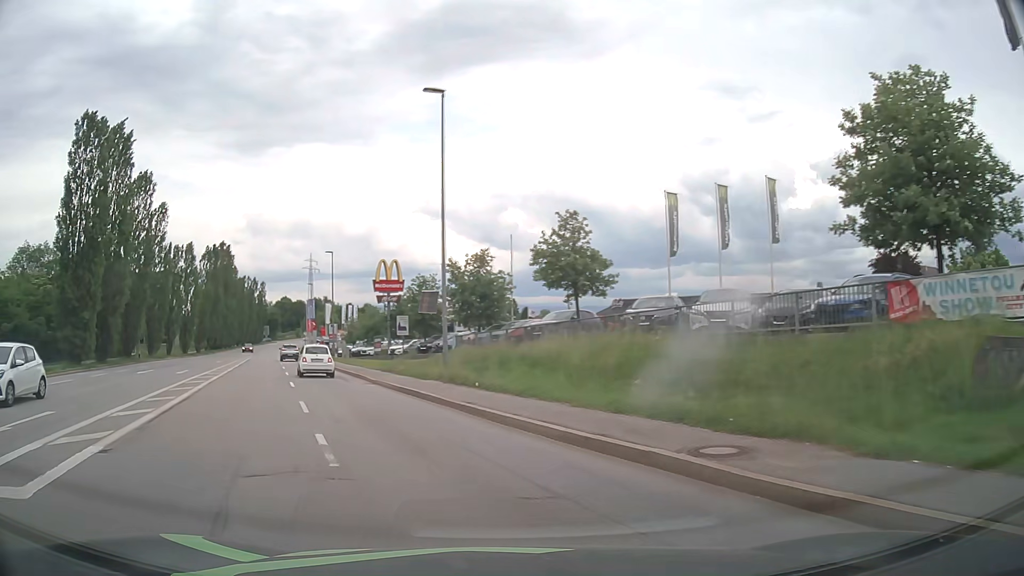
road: tertiary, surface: asphalt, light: Day
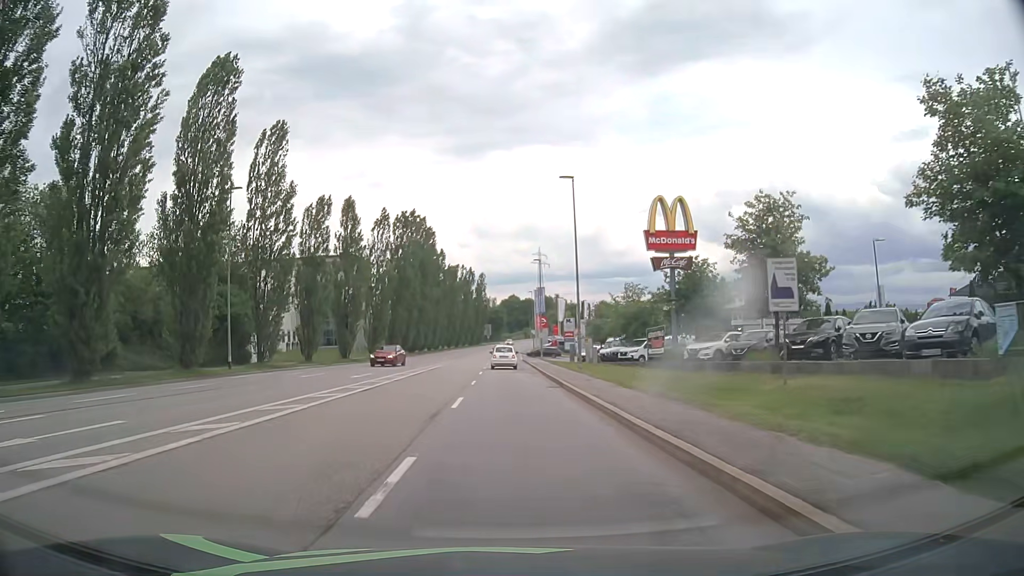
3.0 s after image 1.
(-7.3, +28.0) m; -19°
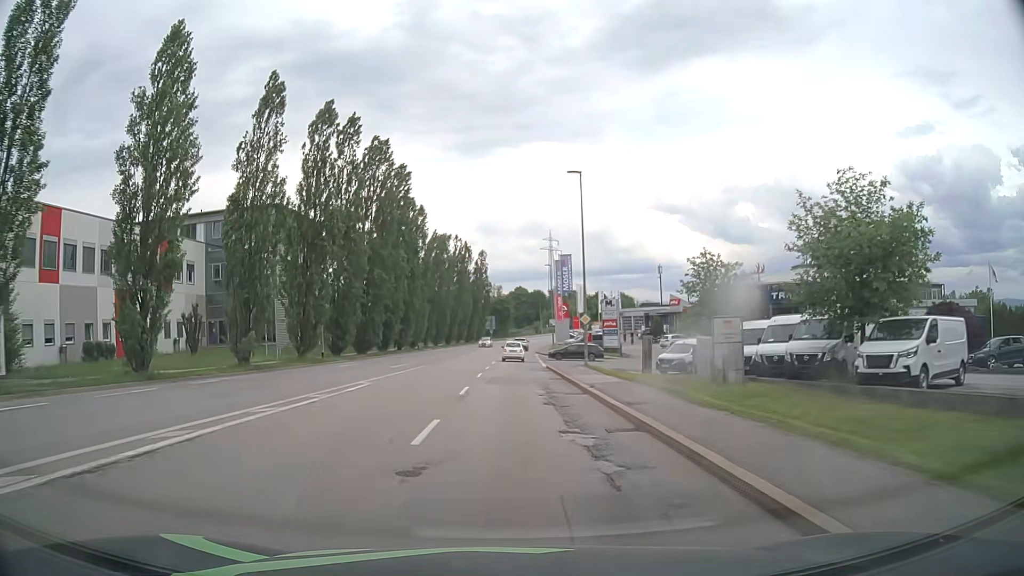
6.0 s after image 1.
(-0.2, +34.9) m; -1°
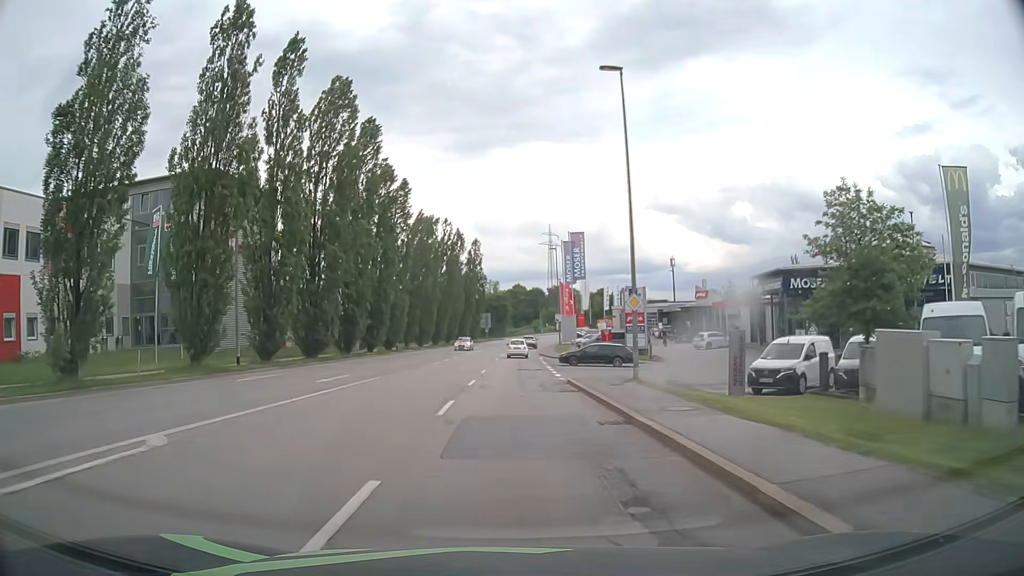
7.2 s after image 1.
(+0.1, +14.4) m; 0°
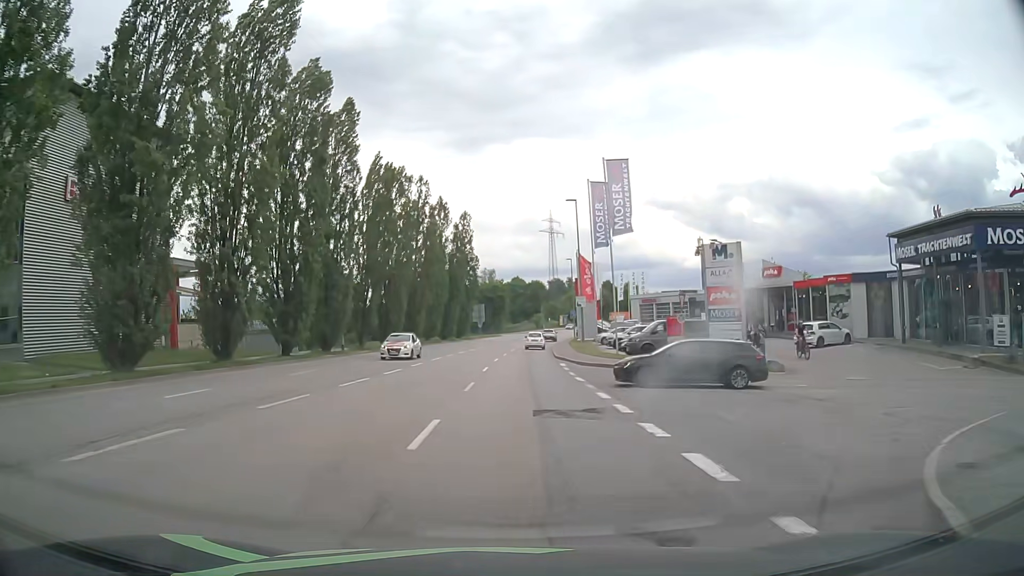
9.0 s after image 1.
(+0.3, +22.4) m; +1°
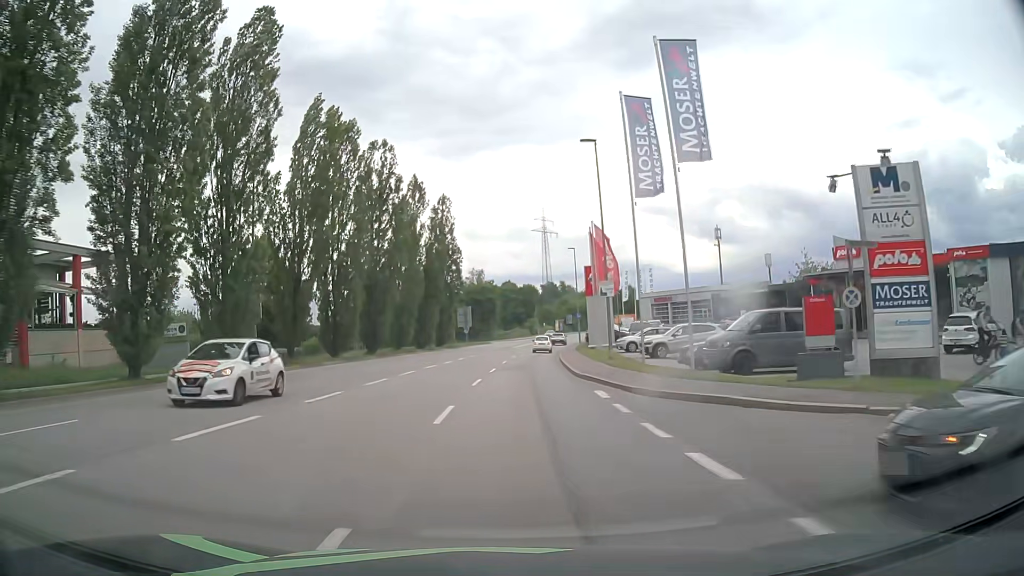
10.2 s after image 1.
(0.0, +15.4) m; +1°
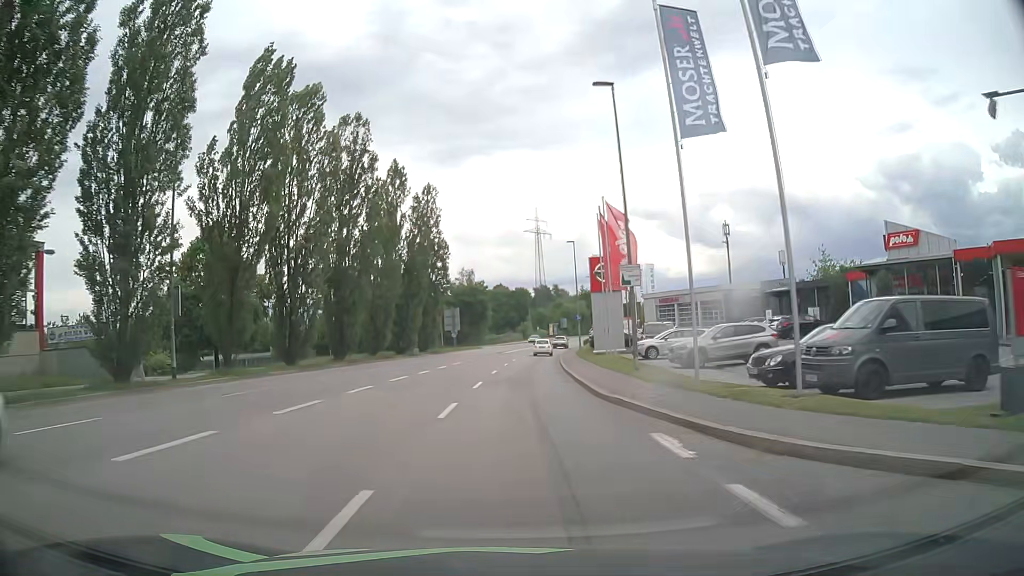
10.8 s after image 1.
(0.0, +7.8) m; +1°
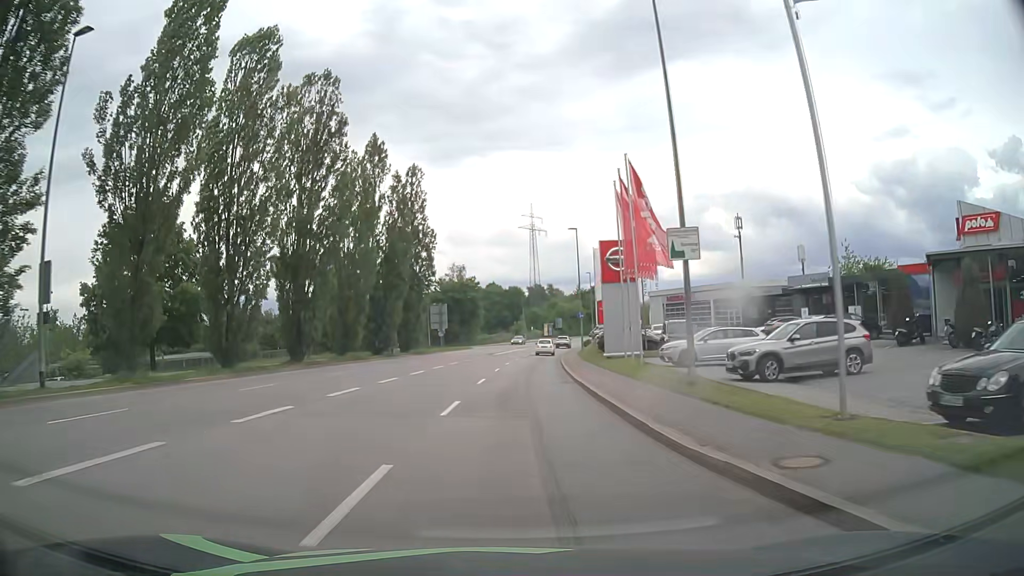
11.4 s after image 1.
(0.0, +7.8) m; 0°
(0, +10) (0, +20) (+1, +30) (+1, +40) (+2, +50) (+3, +60) (+4, +70) (+6, +80) (+8, +90) (+9, +99) m
